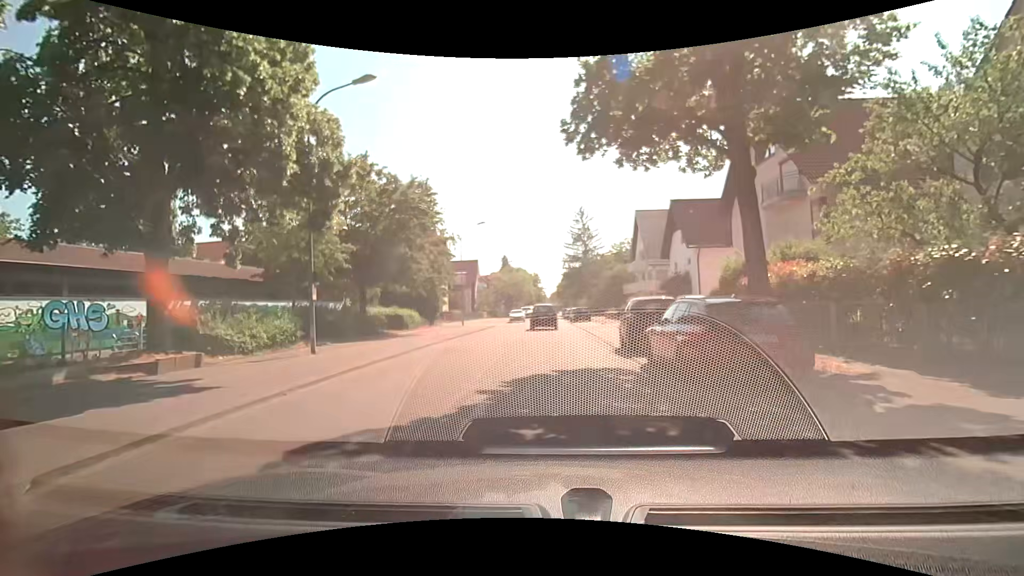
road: residential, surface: asphalt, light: Day
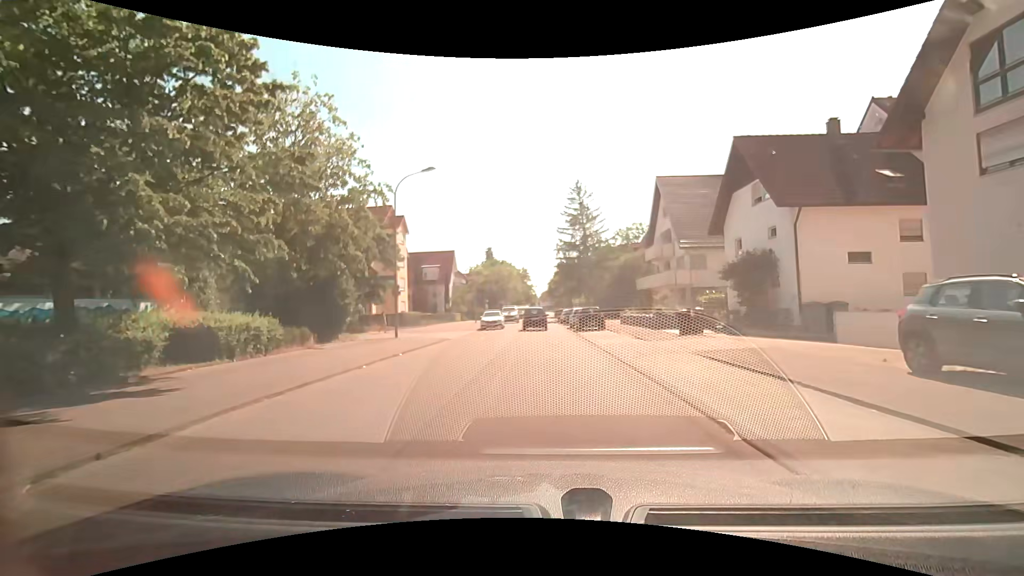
(+0.1, +17.9) m; 0°
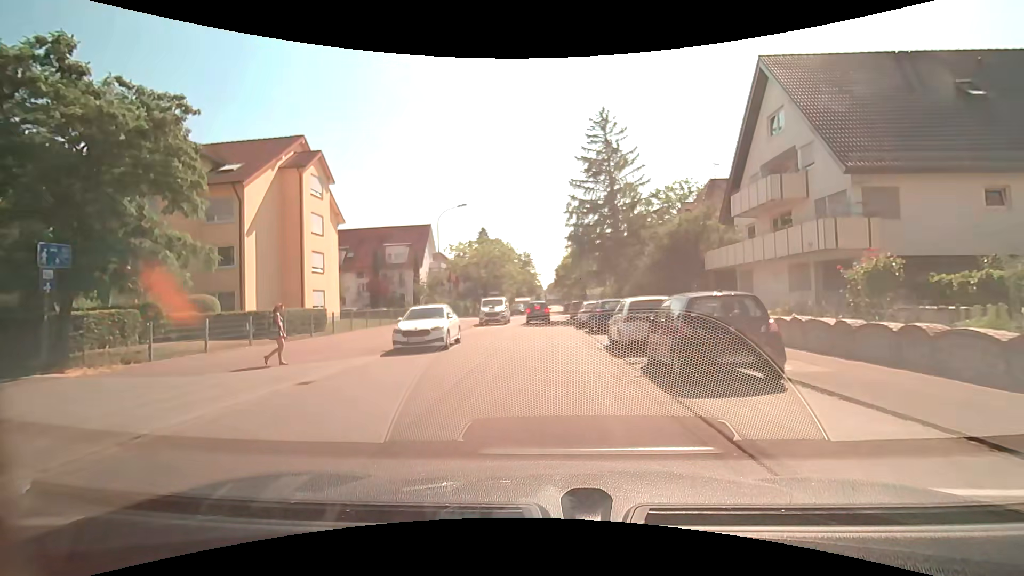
(+0.2, +22.6) m; -2°
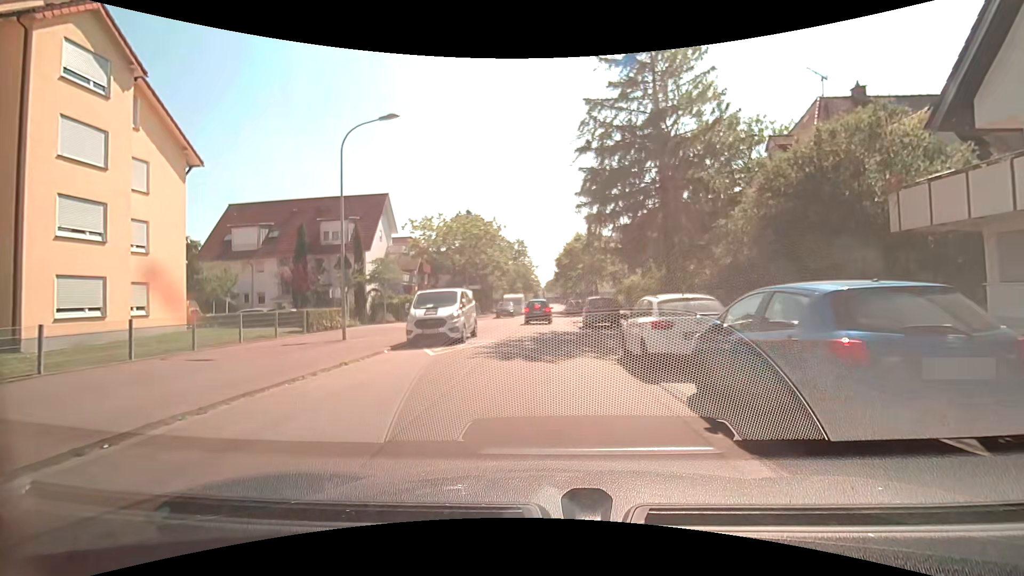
(+0.4, +18.0) m; +2°
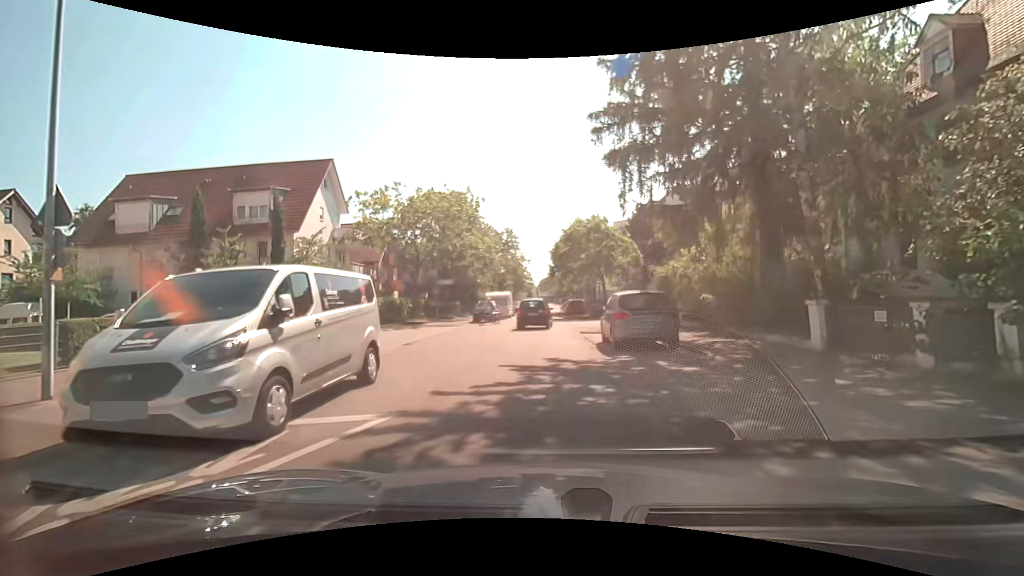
(0.0, +11.6) m; 0°
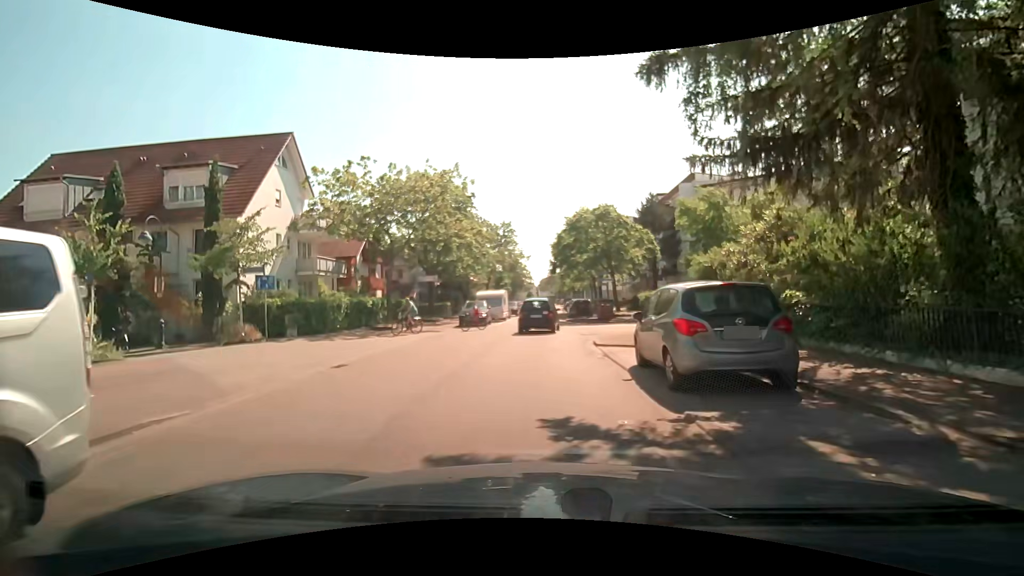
(0.0, +6.0) m; 0°
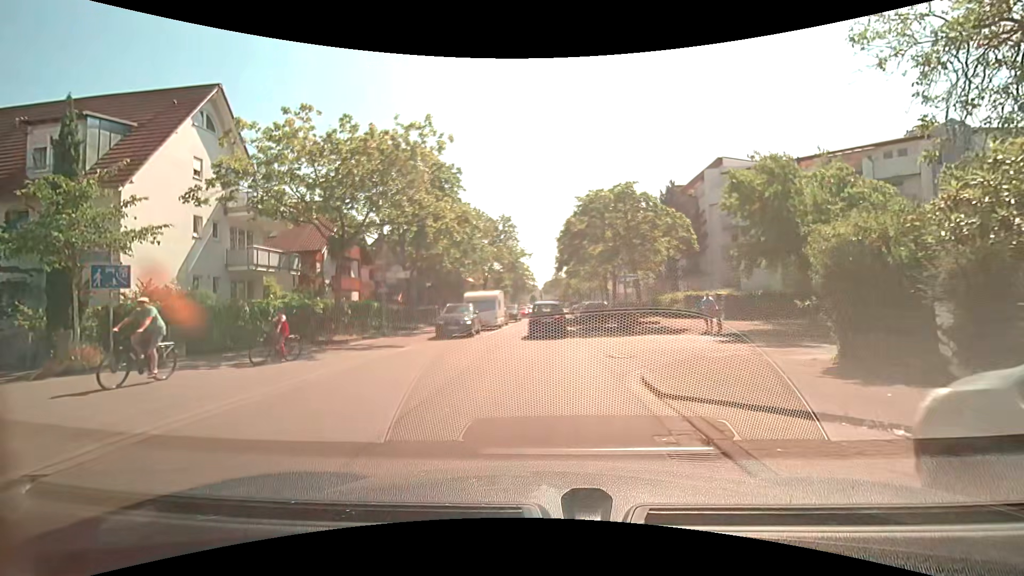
(-0.1, +7.9) m; -2°
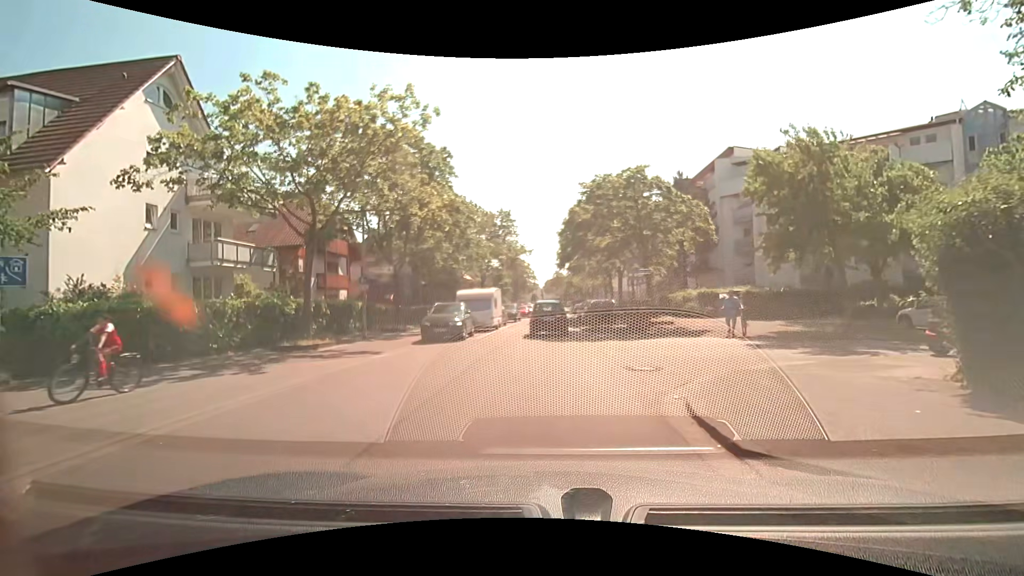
(0.0, +2.9) m; +1°
(0, +10) (0, +20) (+1, +30) (+1, +40) (+1, +50) (+2, +60) (+3, +70) (+3, +80) (+4, +90) (+4, +100) m
